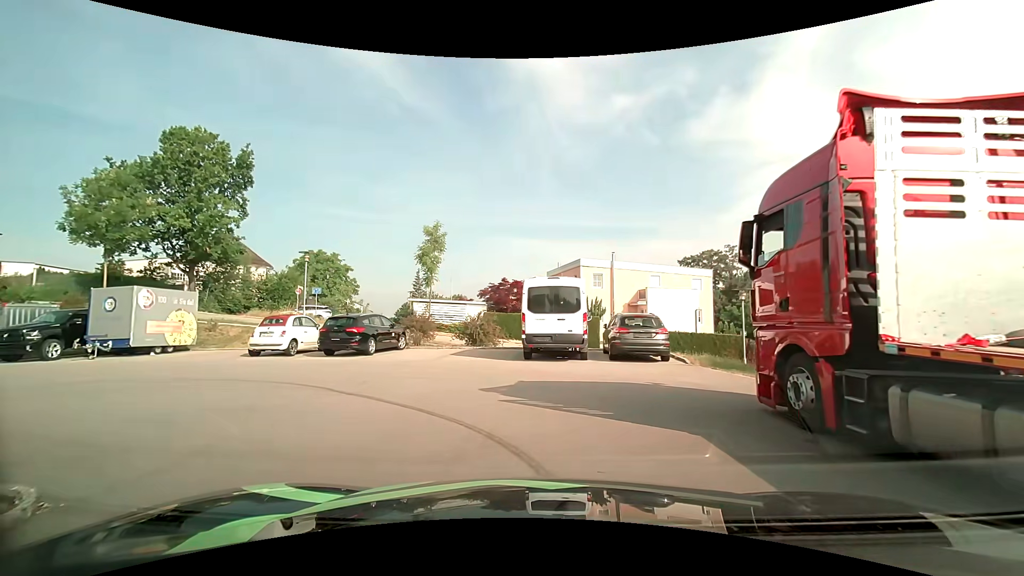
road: residential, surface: asphalt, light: Day
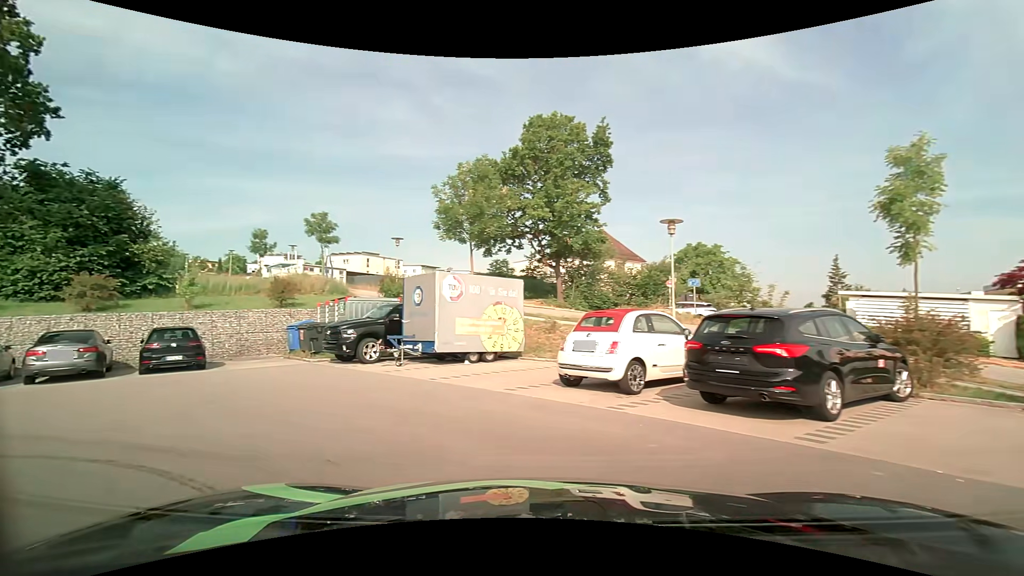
(-2.9, +10.4) m; -44°
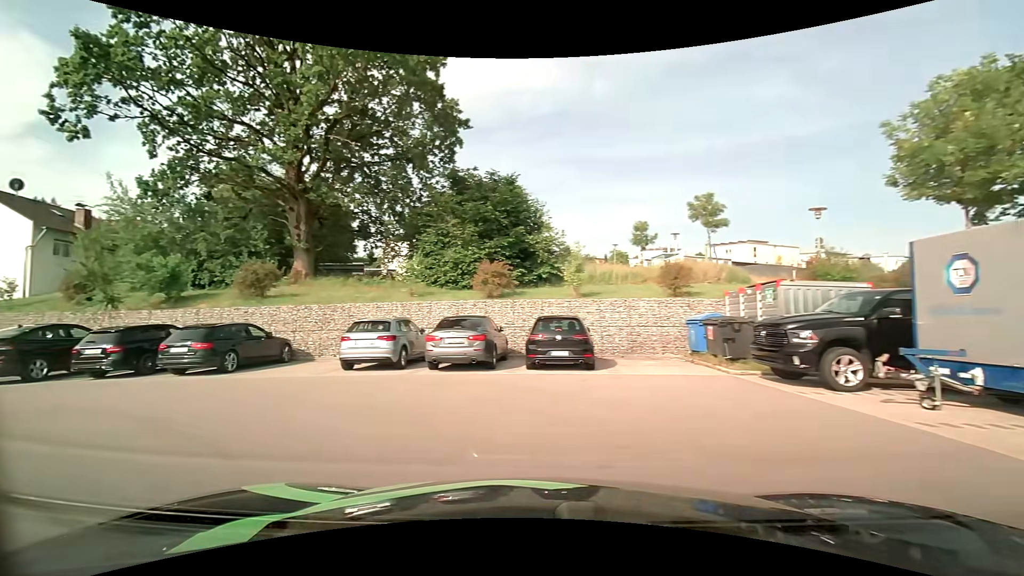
(-1.8, +5.6) m; -39°
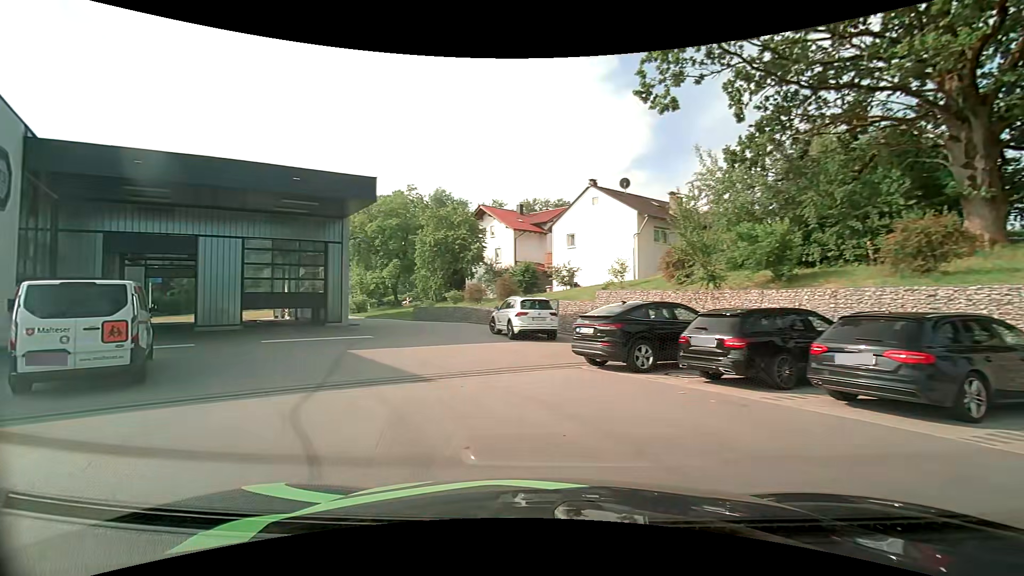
(-4.3, +6.8) m; -60°
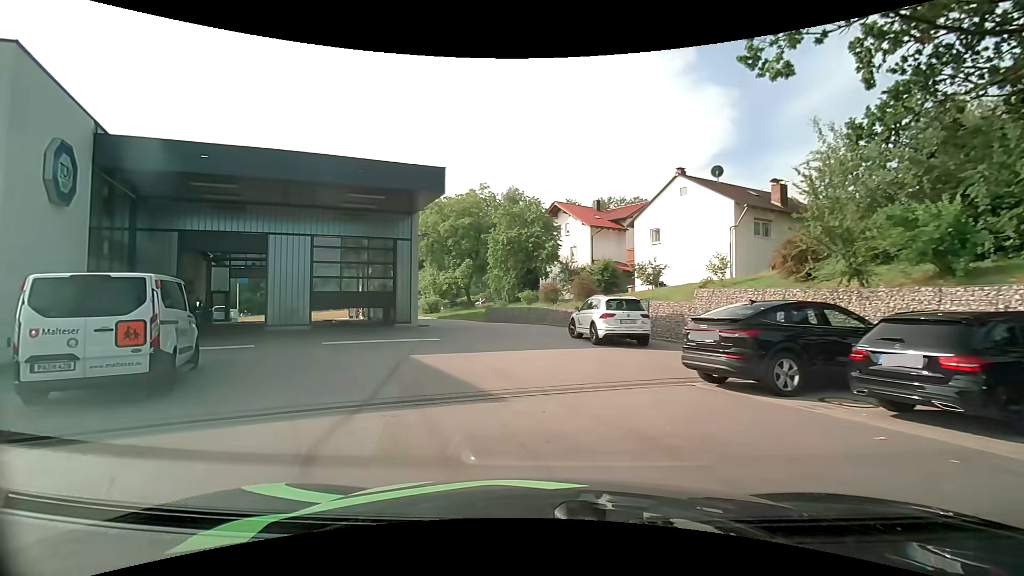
(-0.2, +2.3) m; -8°
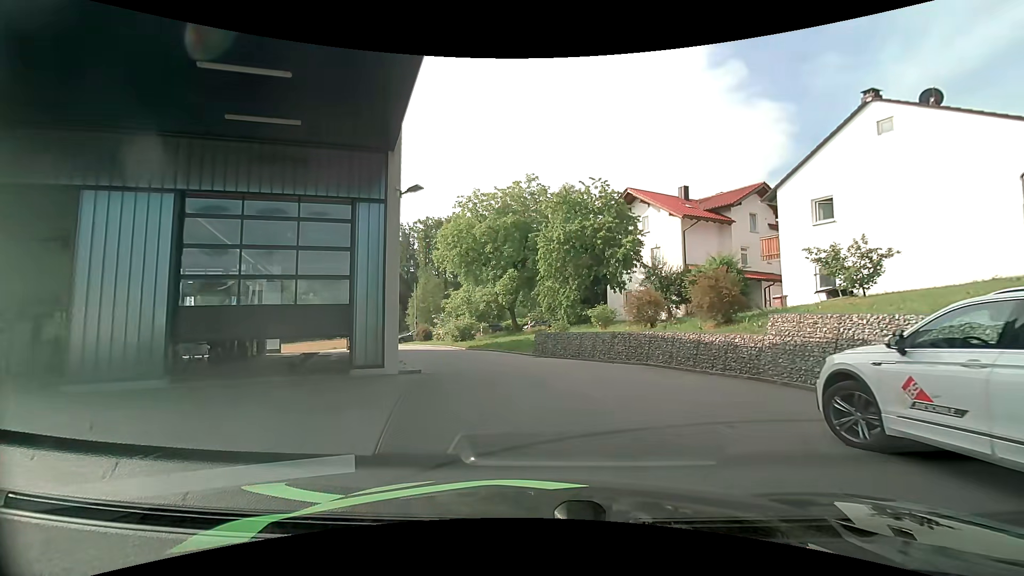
(-1.3, +13.7) m; -6°
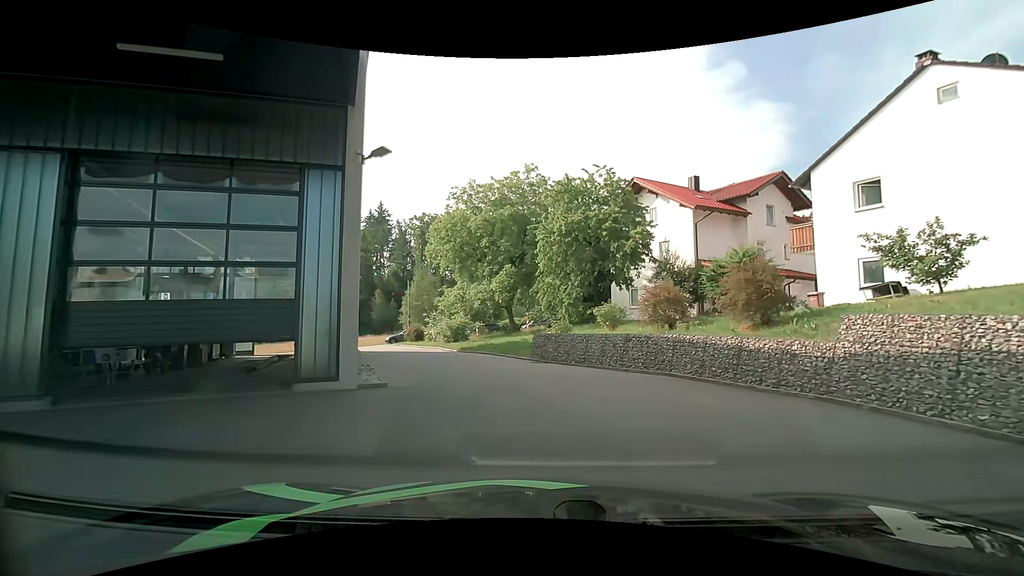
(0.0, +2.9) m; 0°
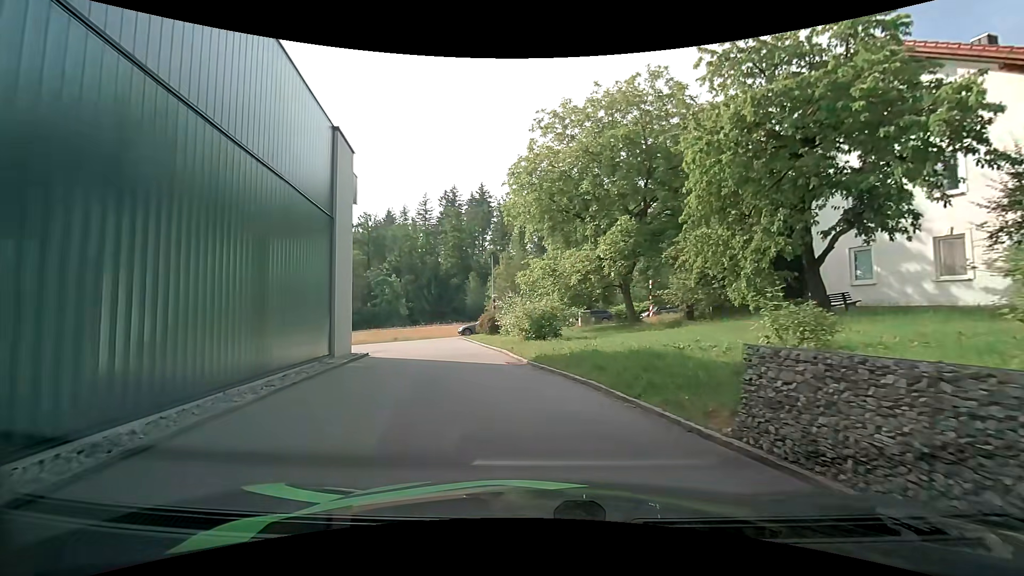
(-1.0, +14.2) m; -13°
